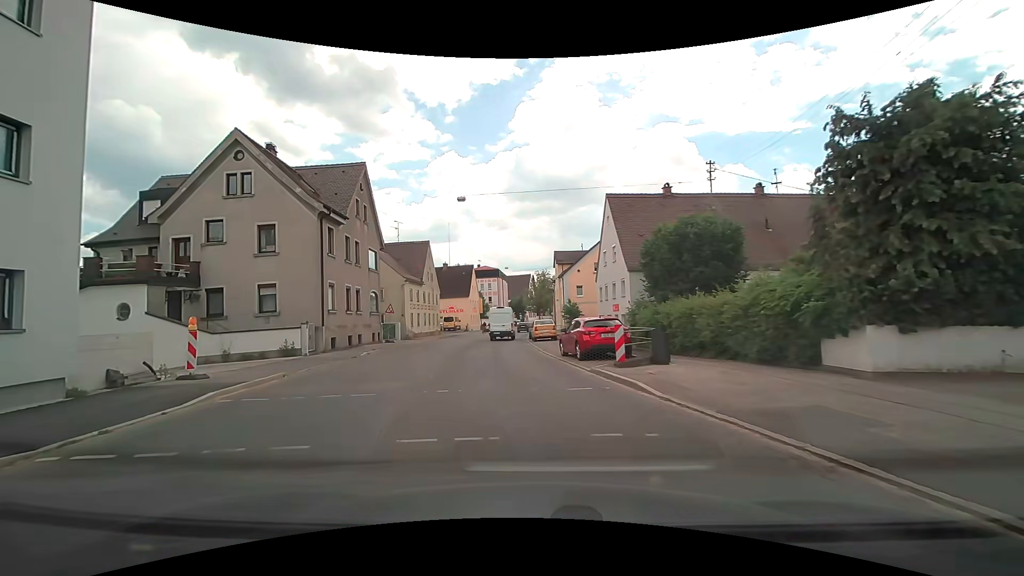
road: tertiary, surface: asphalt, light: Day
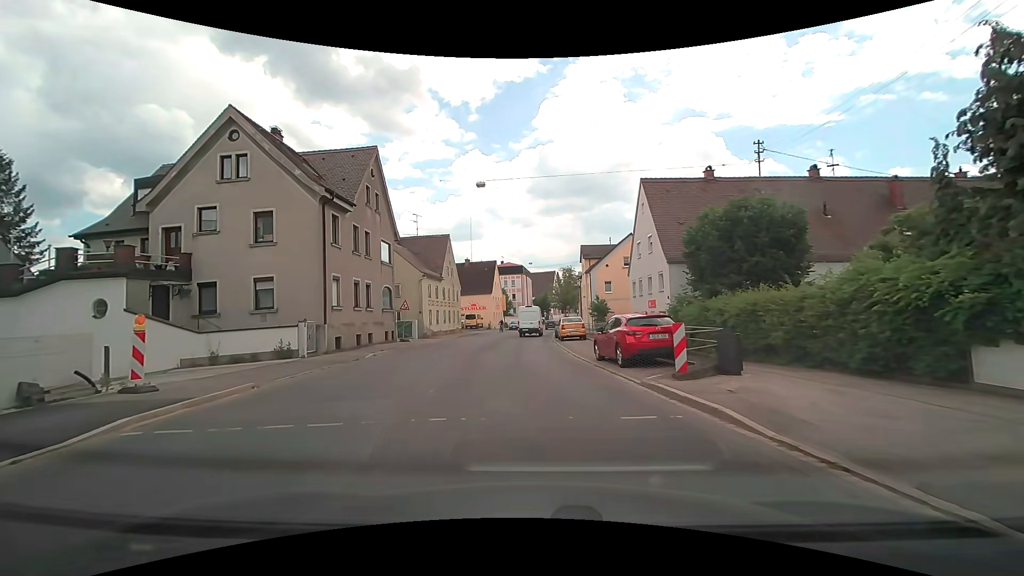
(-0.1, +3.1) m; -2°
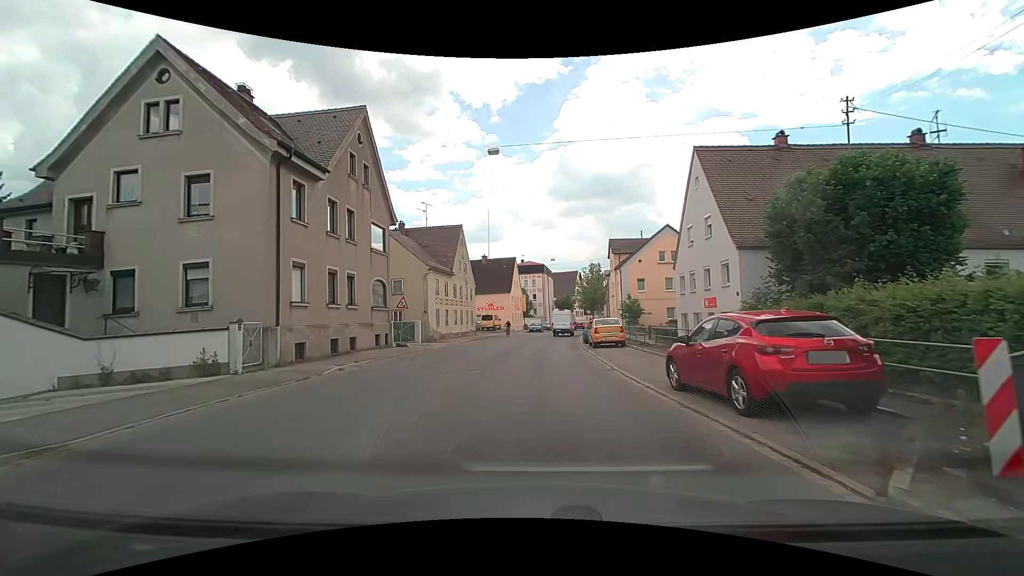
(-0.3, +6.5) m; -4°
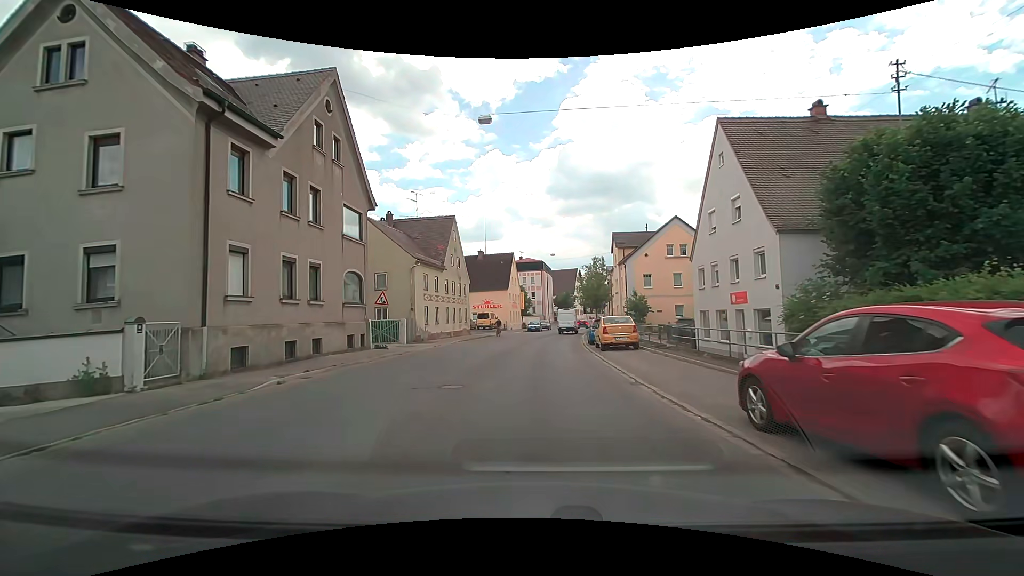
(0.0, +3.8) m; 0°
